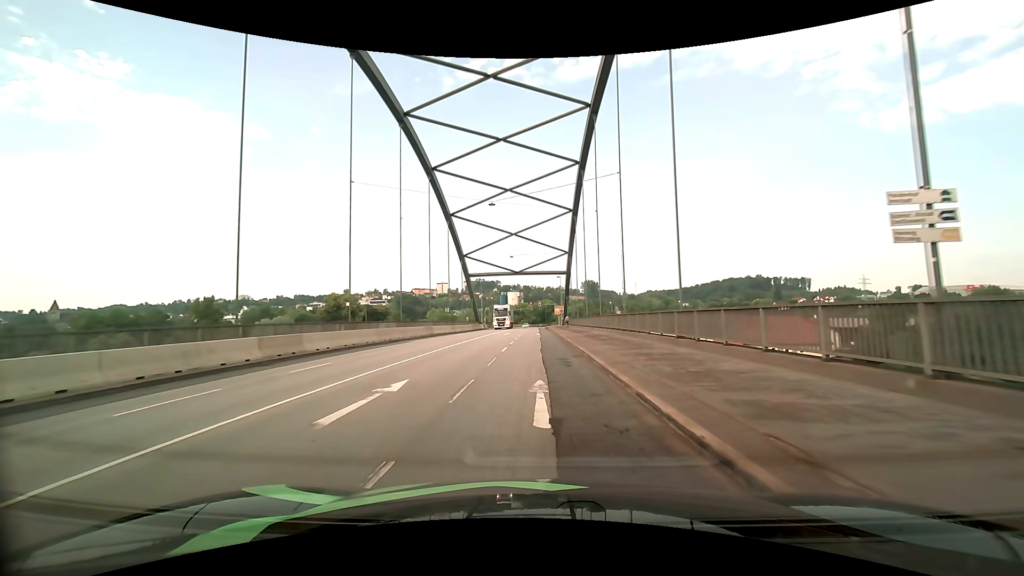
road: primary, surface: asphalt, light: Day
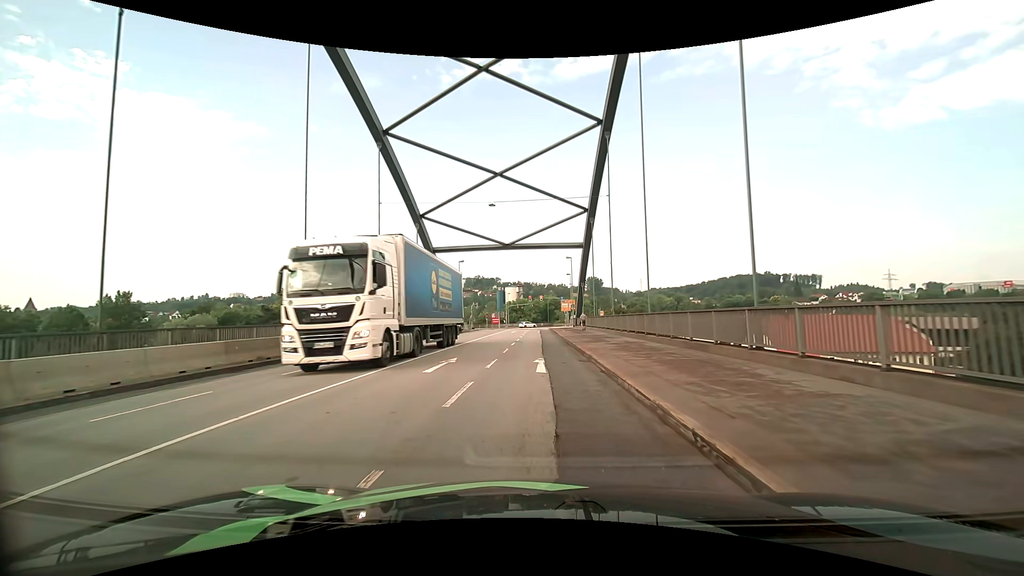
(-0.2, +30.4) m; -1°
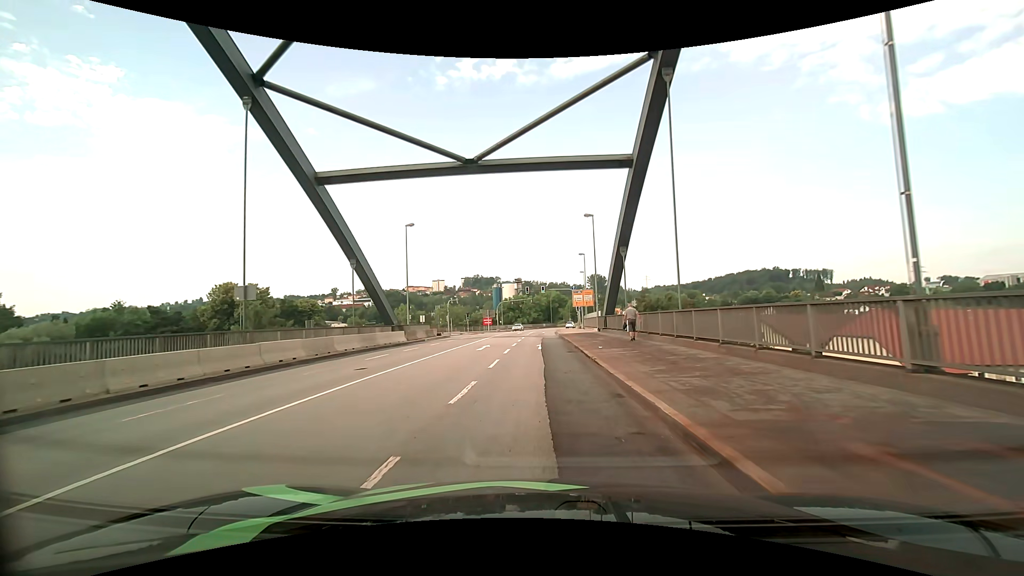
(+0.2, +29.5) m; 0°
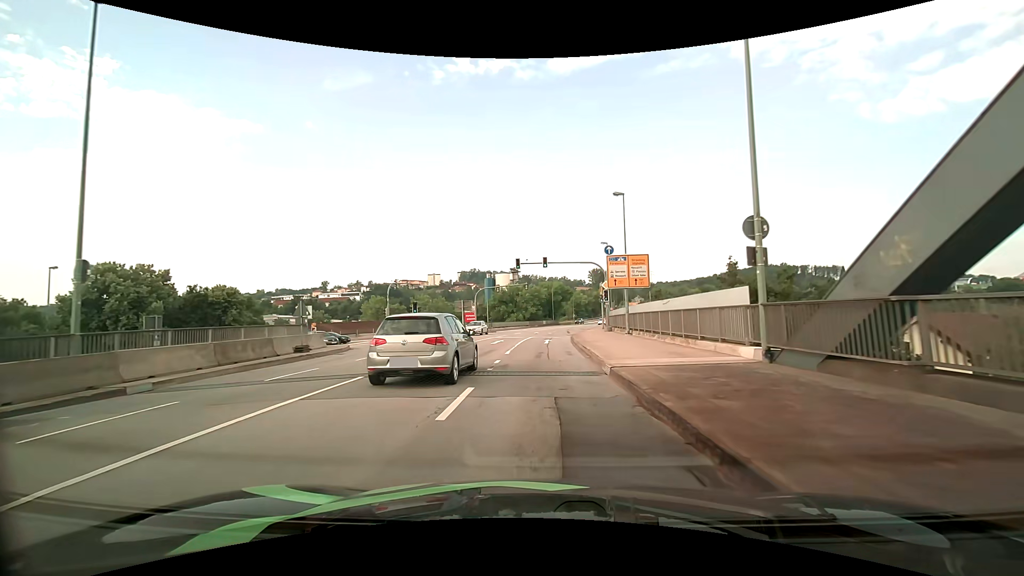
(-0.1, +31.7) m; -1°
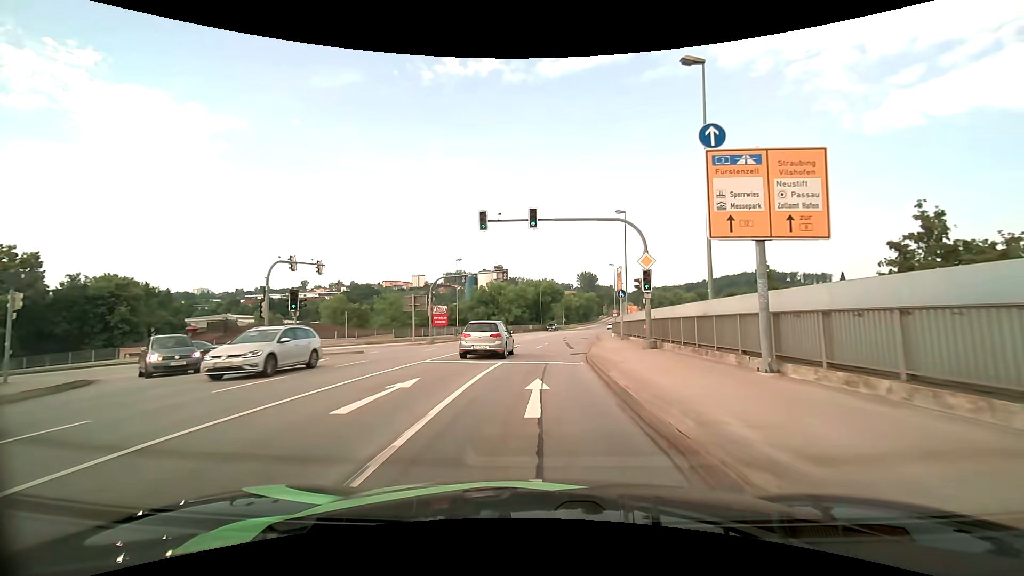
(+0.4, +19.7) m; +2°
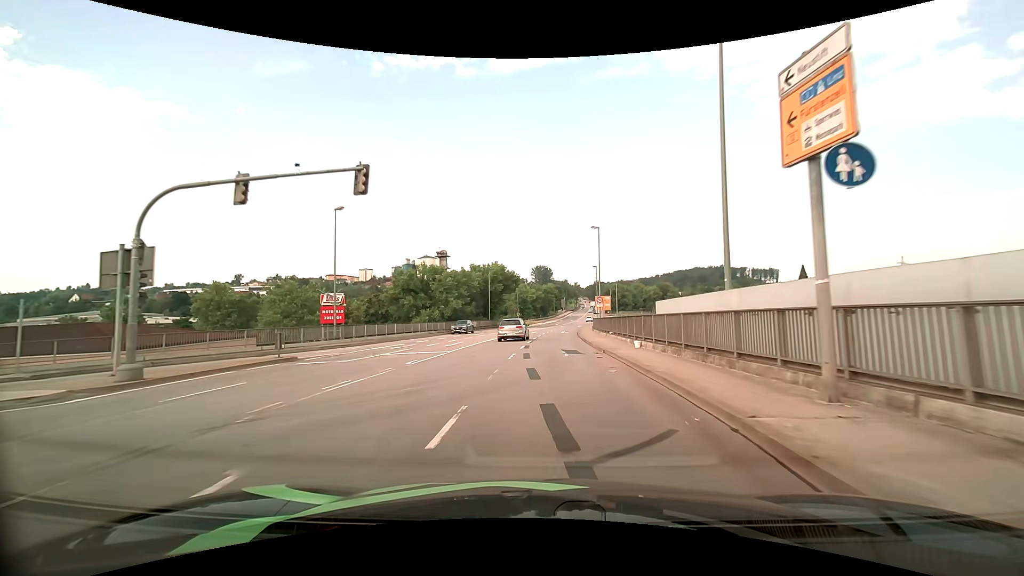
(+1.0, +28.0) m; +5°
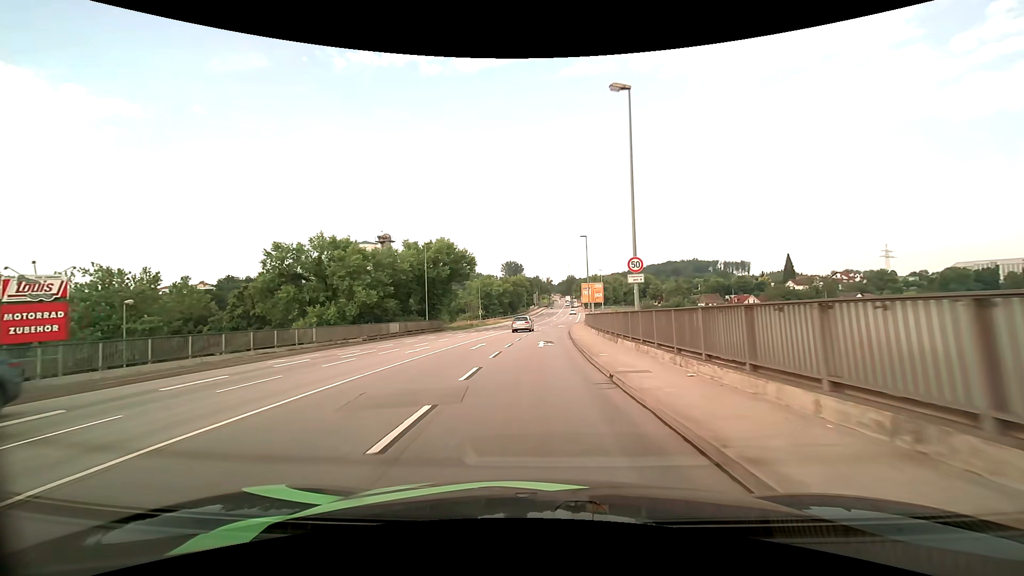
(+1.2, +29.6) m; +4°
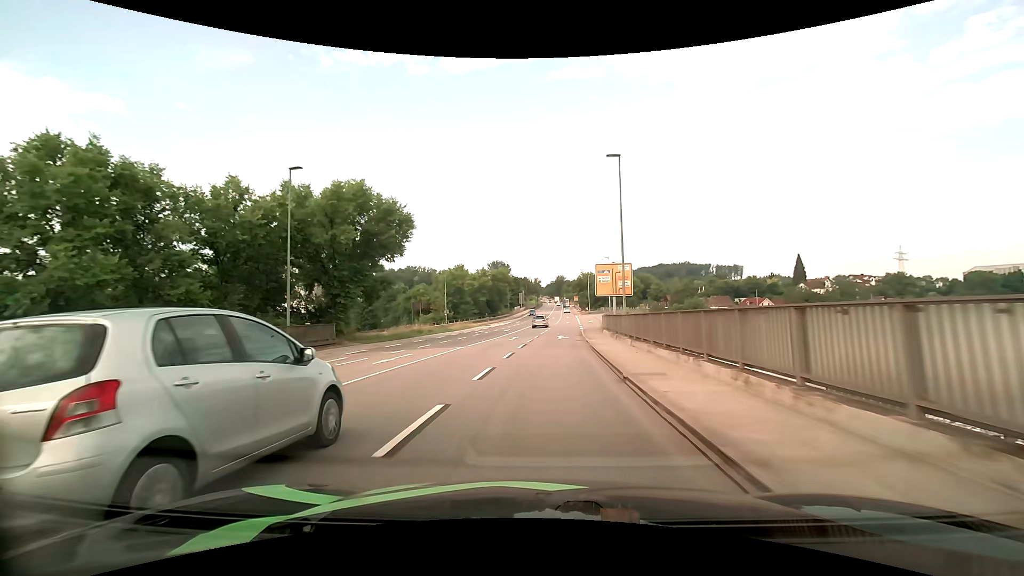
(+0.3, +30.0) m; +1°
(0, +10) (0, +20) (+1, +30) (+2, +40) (+3, +50) (+4, +60) (+6, +70) (+7, +80) (+8, +89) (+9, +99) m
